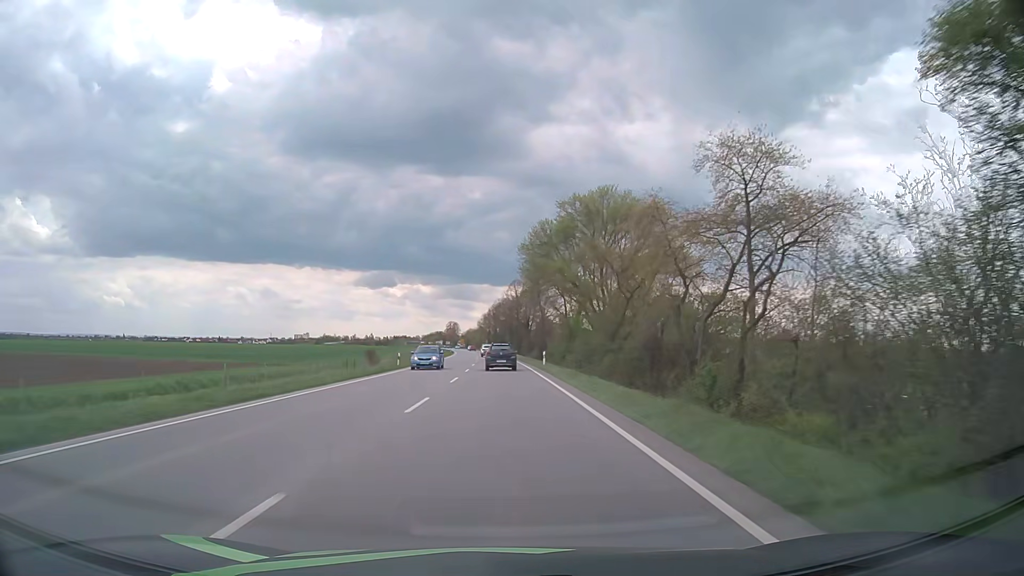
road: primary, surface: asphalt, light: Day
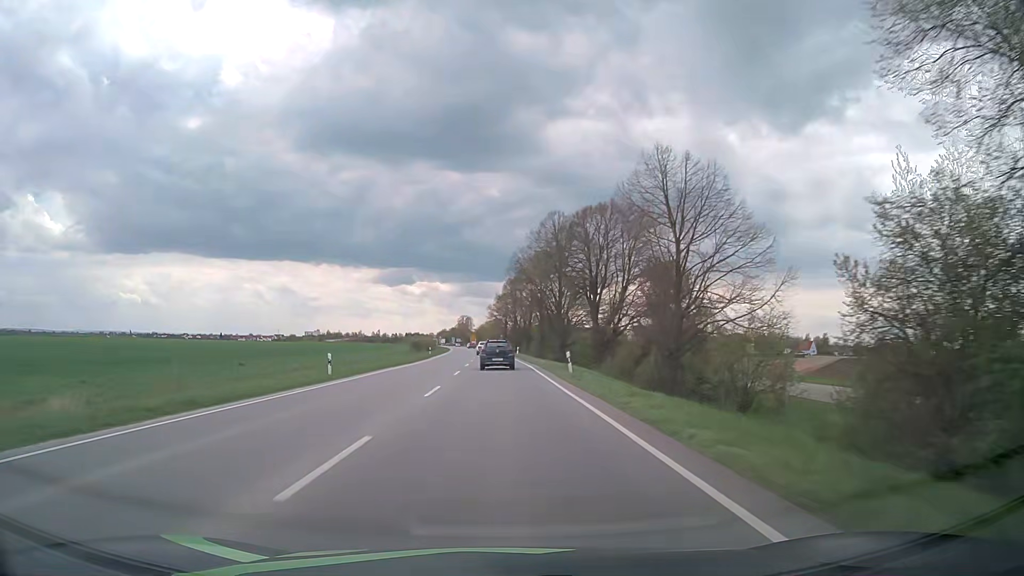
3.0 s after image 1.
(-0.9, +67.4) m; -2°
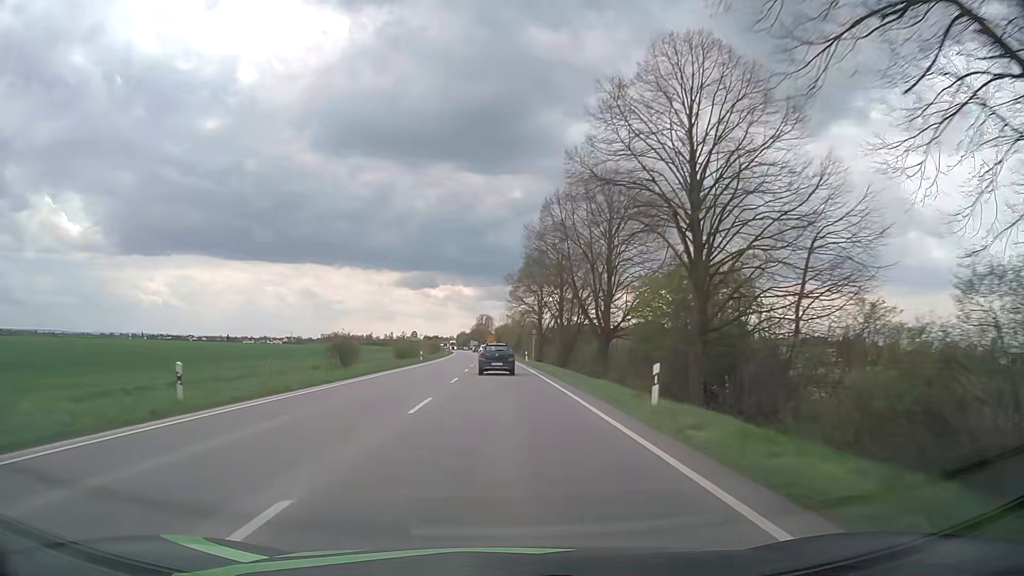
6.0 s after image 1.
(-1.1, +63.4) m; -2°
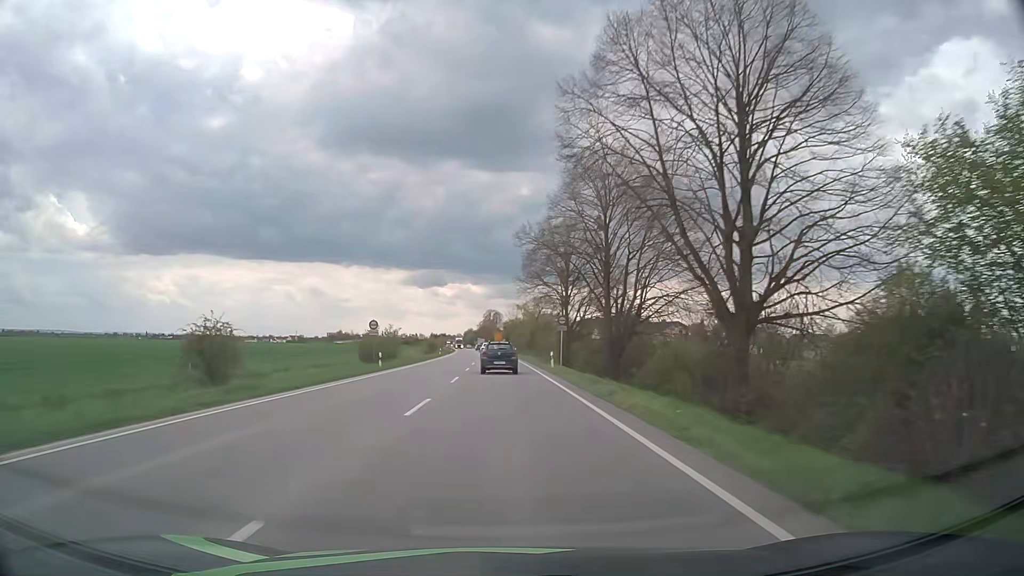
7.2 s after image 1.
(-0.1, +24.4) m; 0°
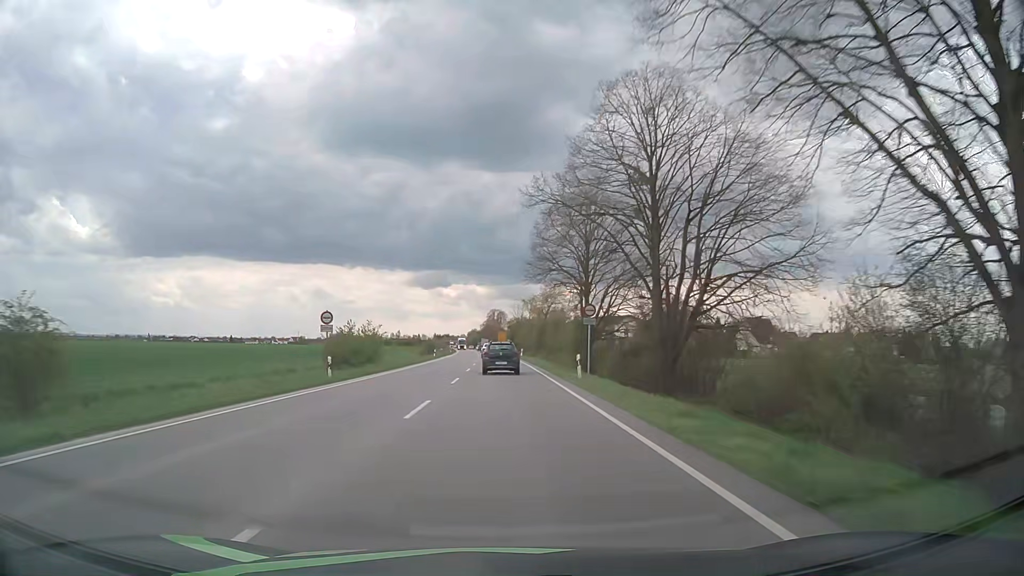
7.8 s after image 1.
(0.0, +12.1) m; 0°
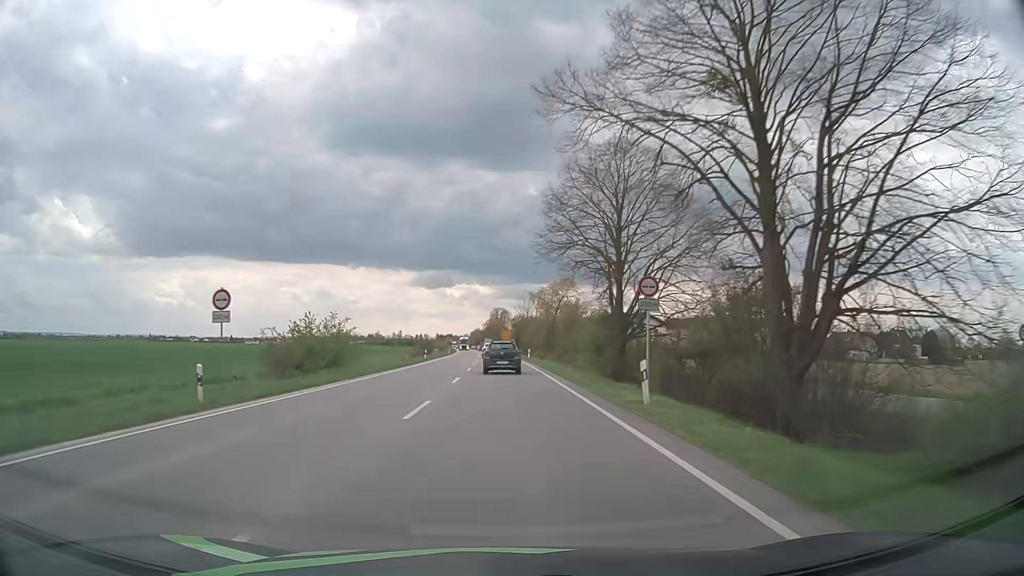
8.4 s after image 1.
(-0.1, +12.1) m; 0°
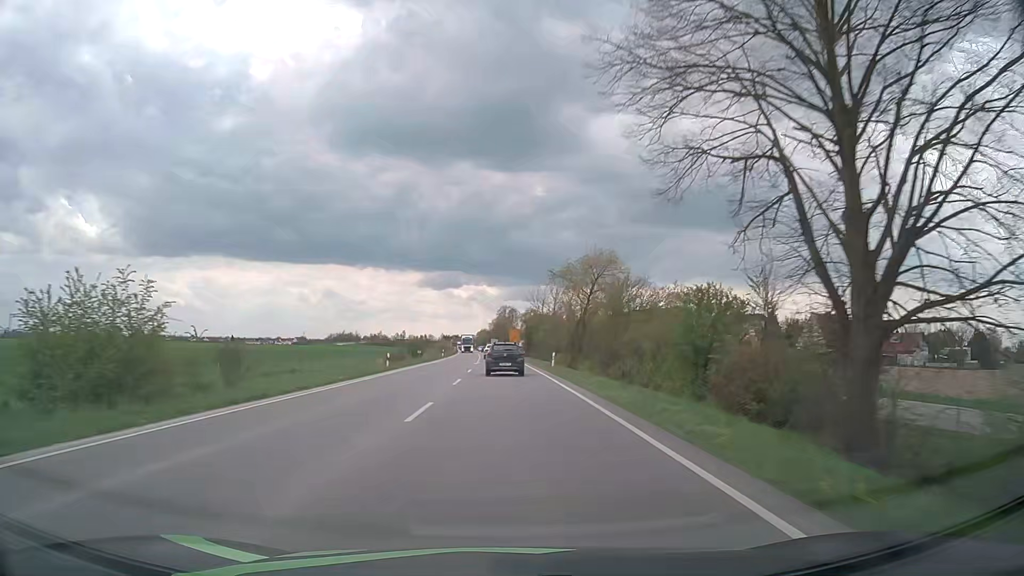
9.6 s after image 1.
(-0.1, +24.0) m; -1°
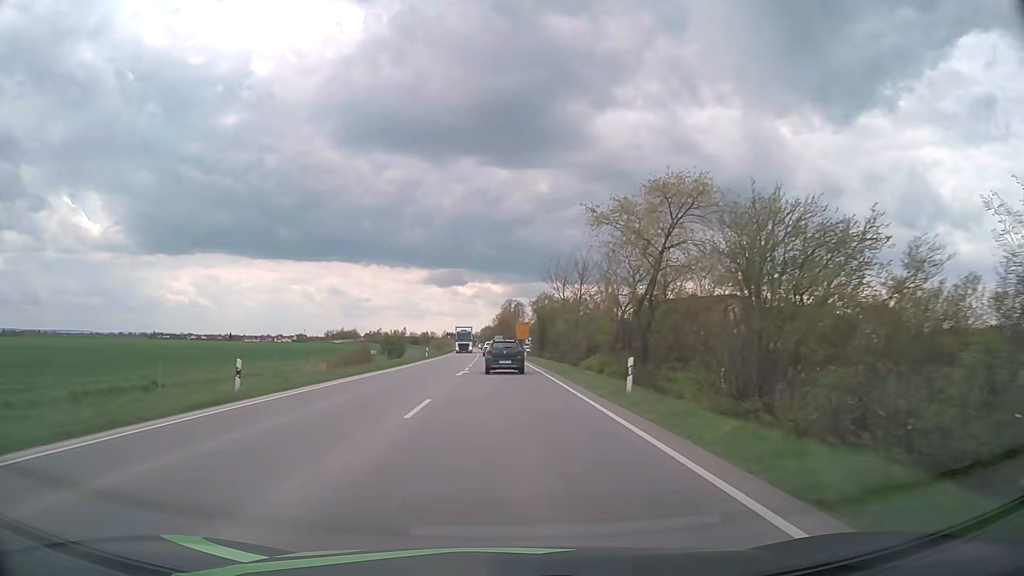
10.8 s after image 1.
(0.0, +23.5) m; 0°
(0, +10) (0, +20) (0, +30) (0, +40) (0, +50) (-1, +60) (-1, +70) (-1, +80) (-2, +90) (-2, +100) m
